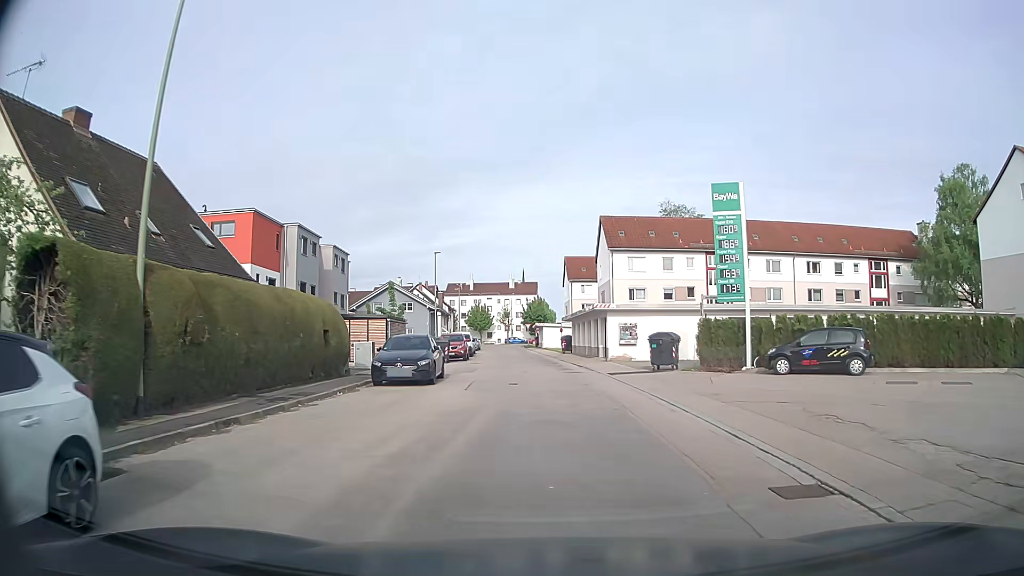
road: residential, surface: asphalt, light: Day
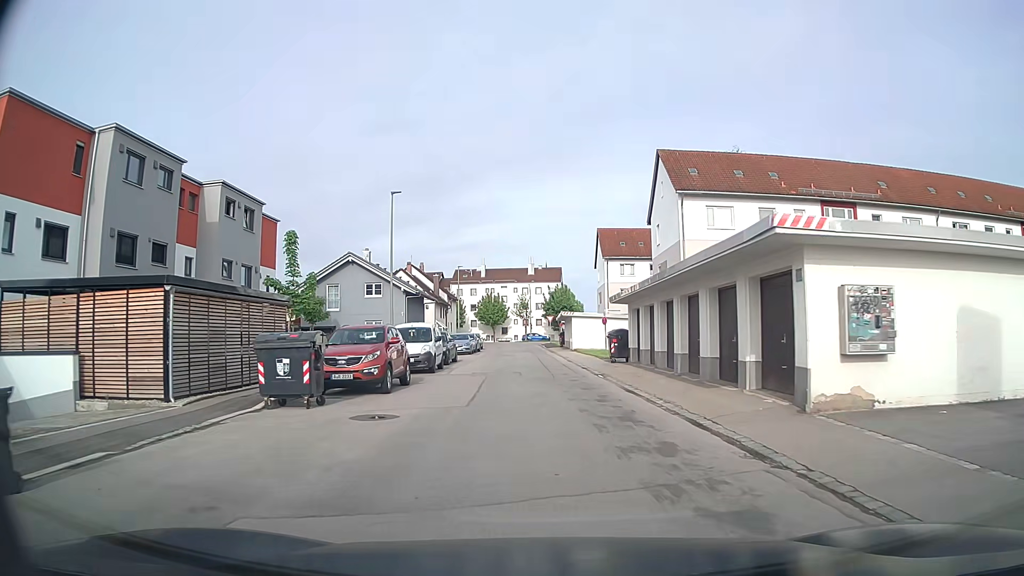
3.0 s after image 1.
(-0.2, +24.1) m; -2°
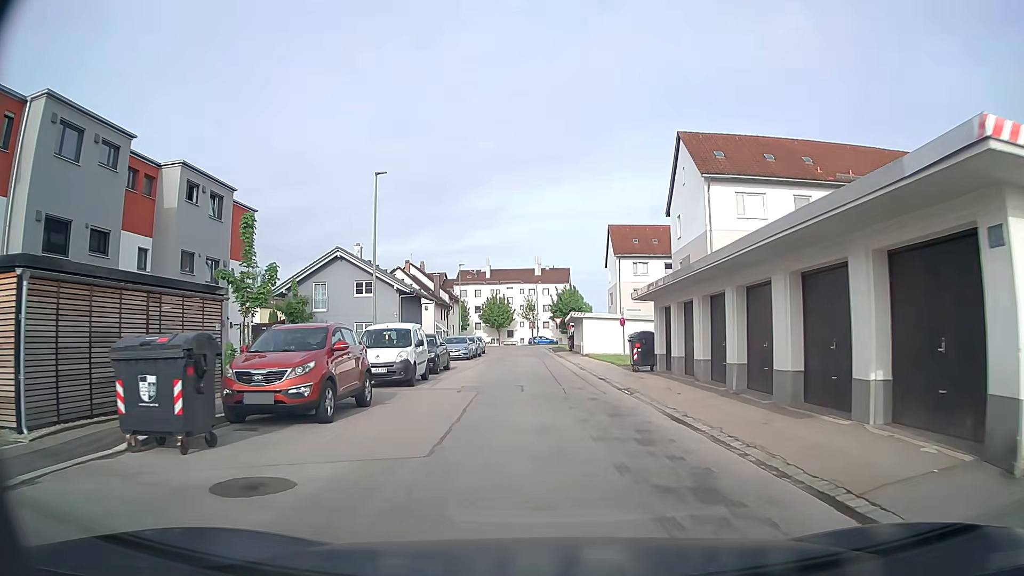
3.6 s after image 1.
(0.0, +5.0) m; 0°
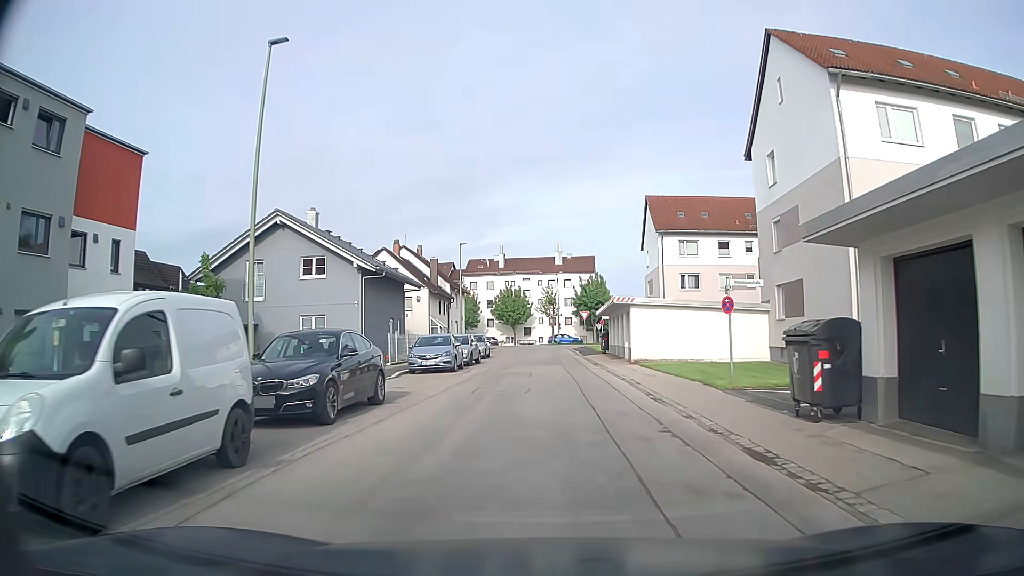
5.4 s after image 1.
(-0.4, +14.6) m; -2°
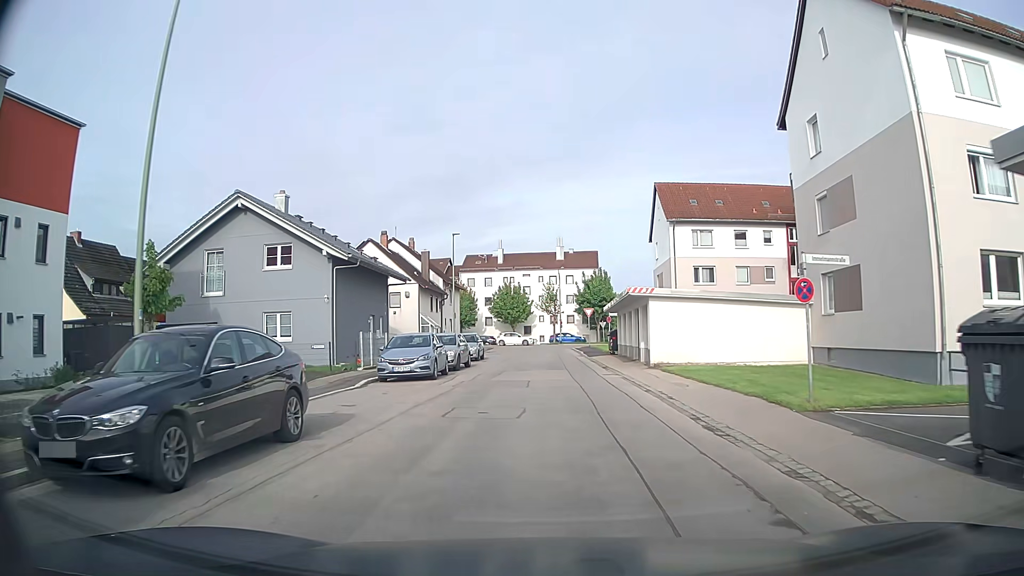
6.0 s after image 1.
(-0.1, +4.8) m; -1°
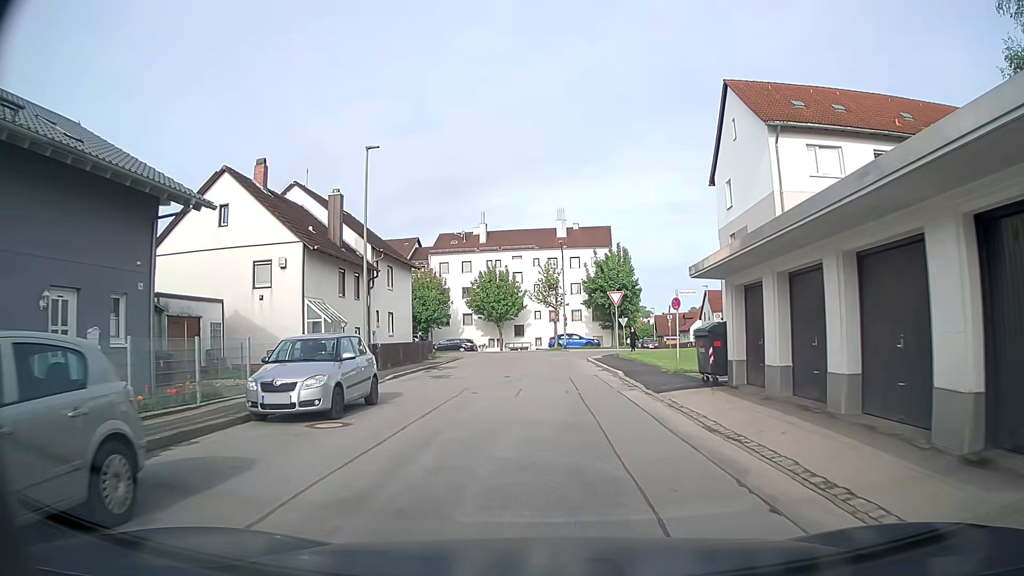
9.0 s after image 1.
(+0.3, +24.0) m; 0°
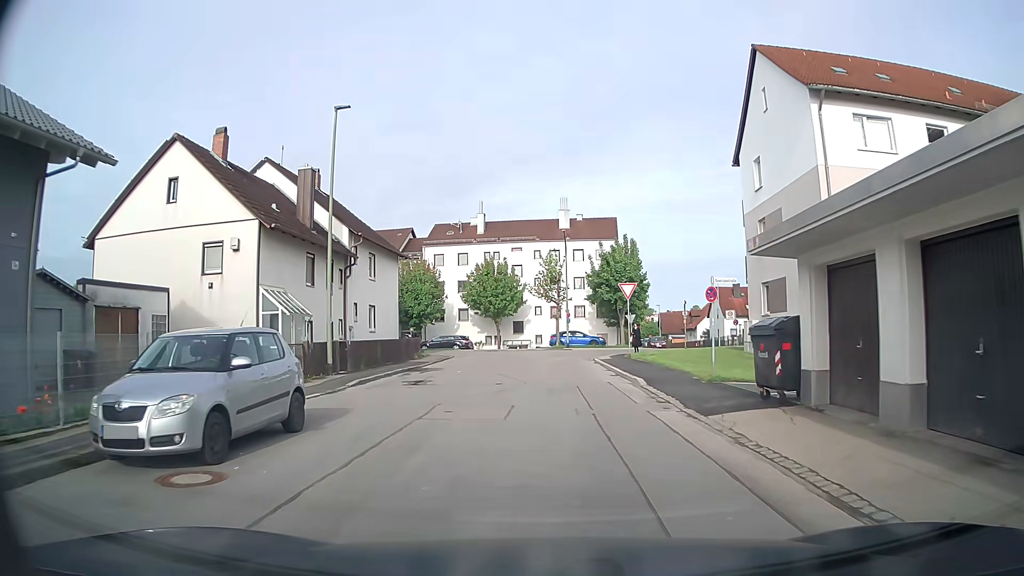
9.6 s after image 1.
(0.0, +4.5) m; 0°
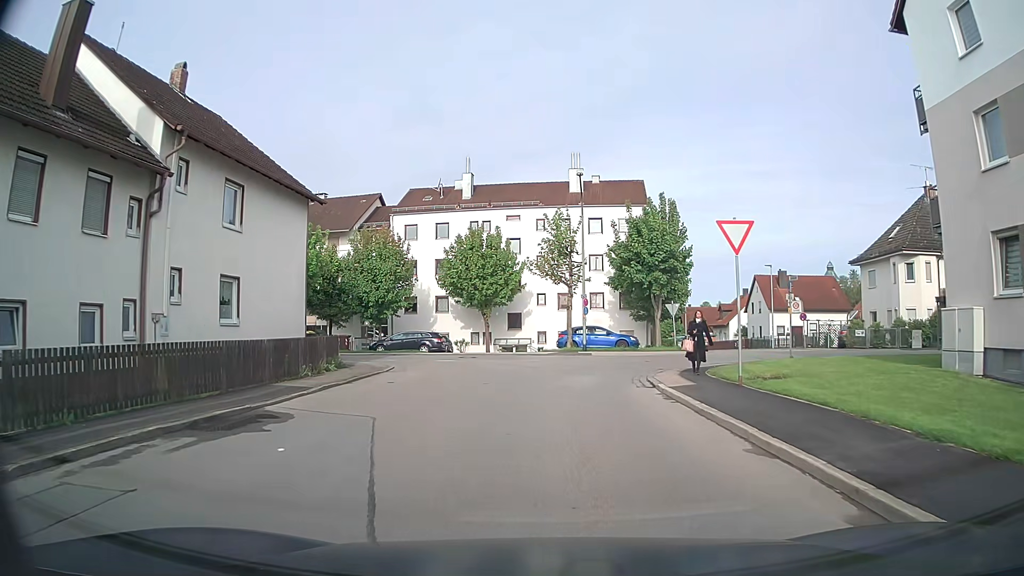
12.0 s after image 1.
(+0.1, +16.7) m; +1°
